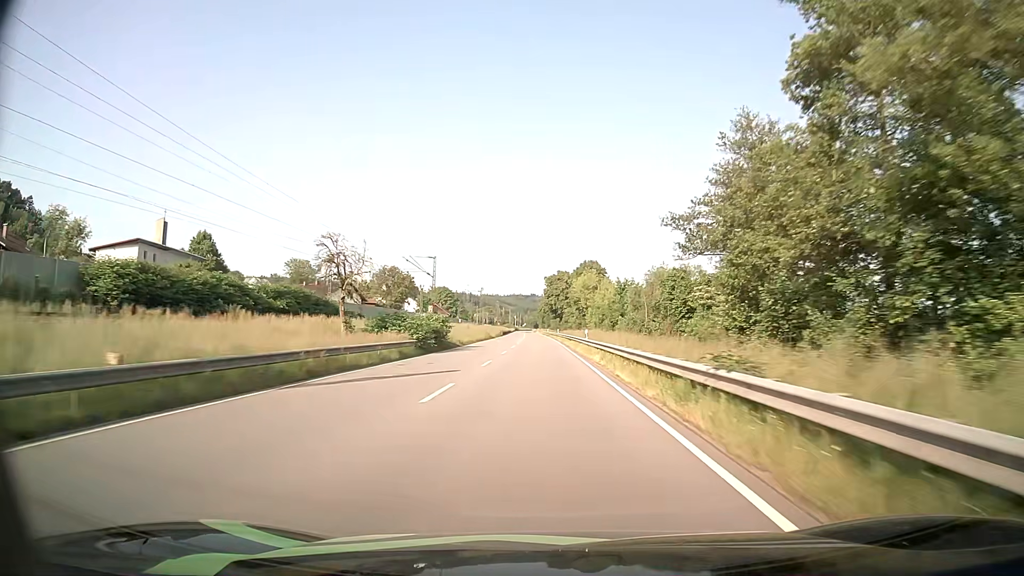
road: primary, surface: asphalt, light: Day
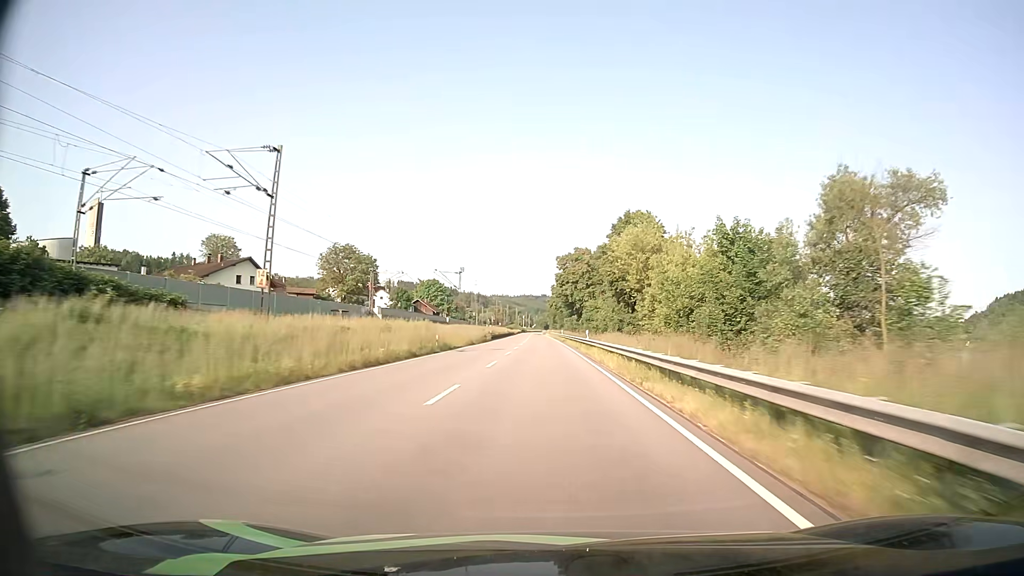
(-0.3, +48.7) m; -1°
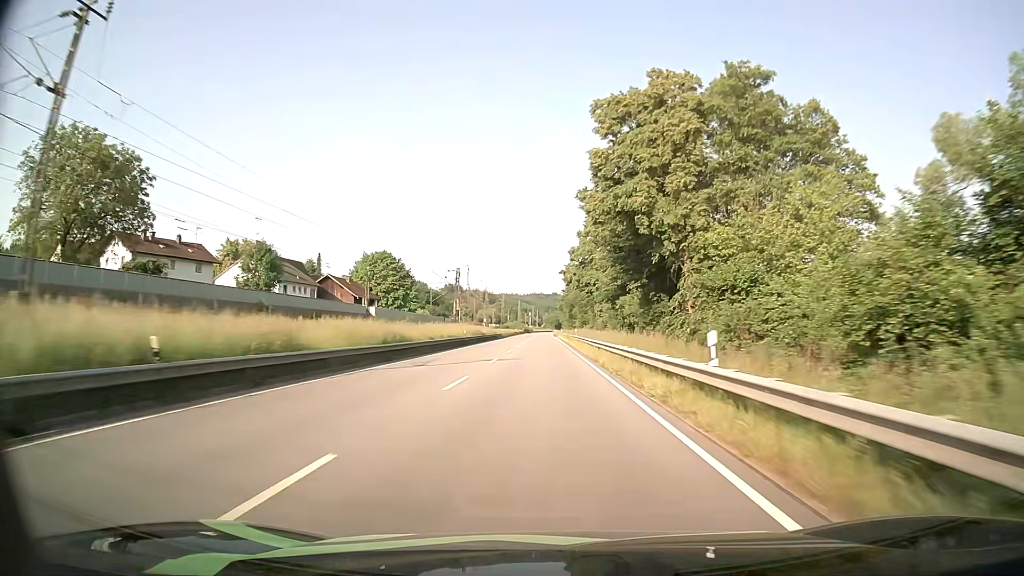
(-0.6, +81.7) m; -1°
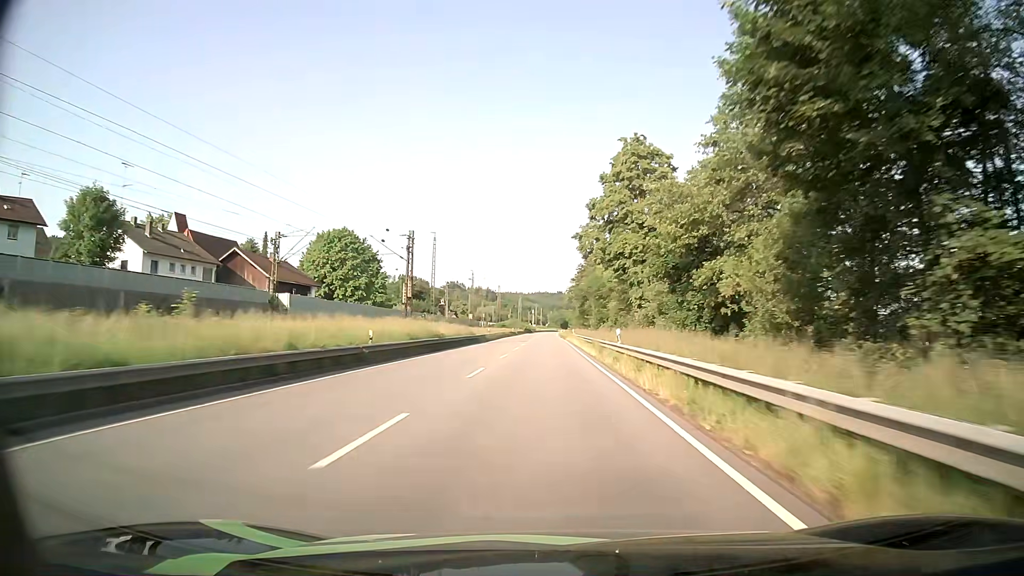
(-0.2, +32.8) m; 0°
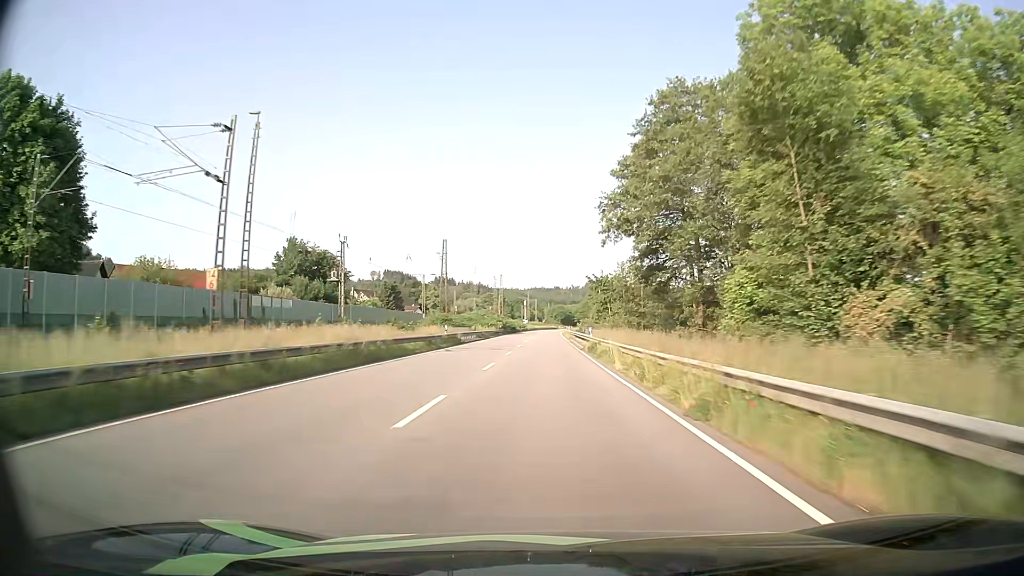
(-0.2, +81.8) m; 0°
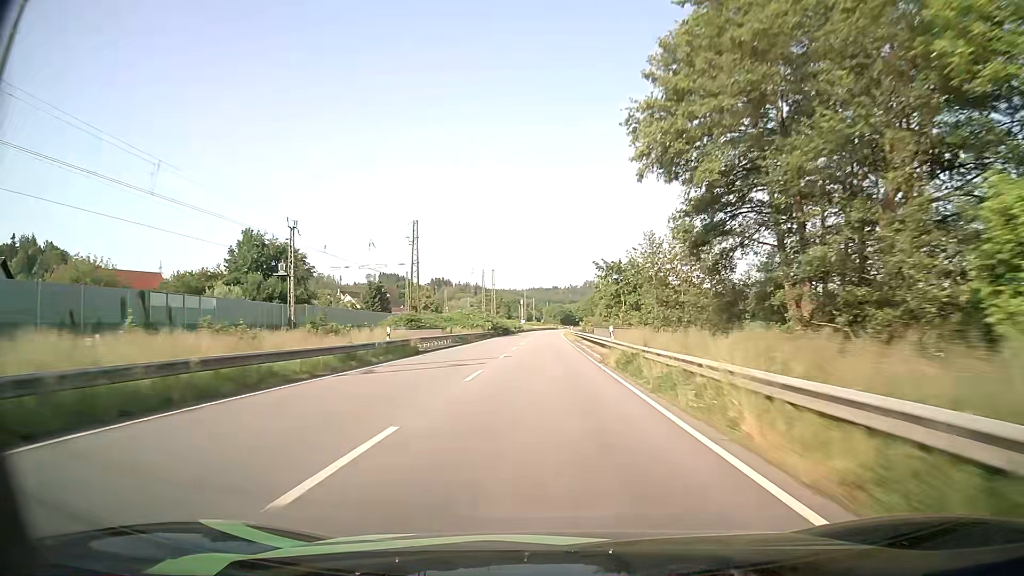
(0.0, +16.1) m; 0°
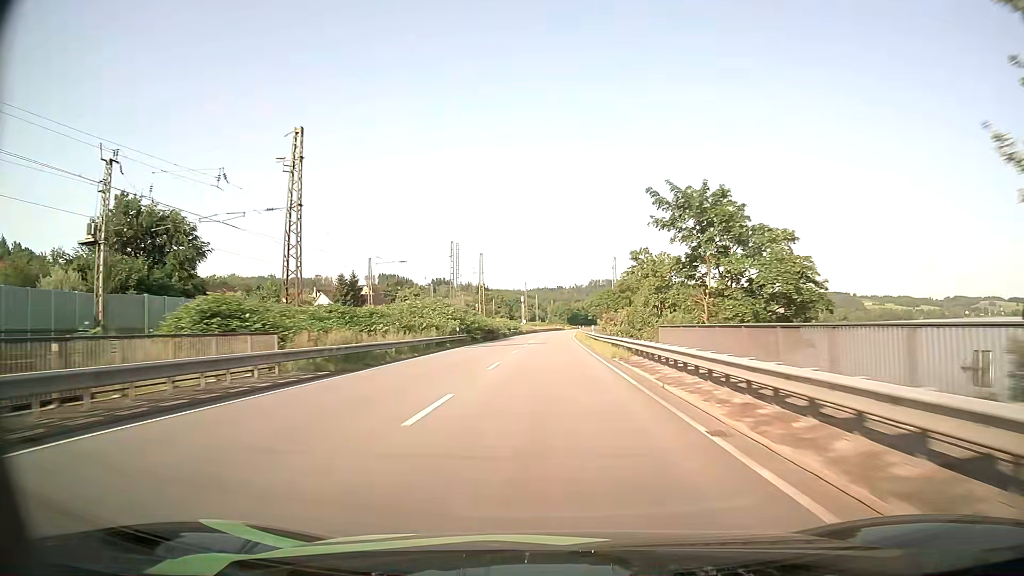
(-0.1, +31.8) m; -1°
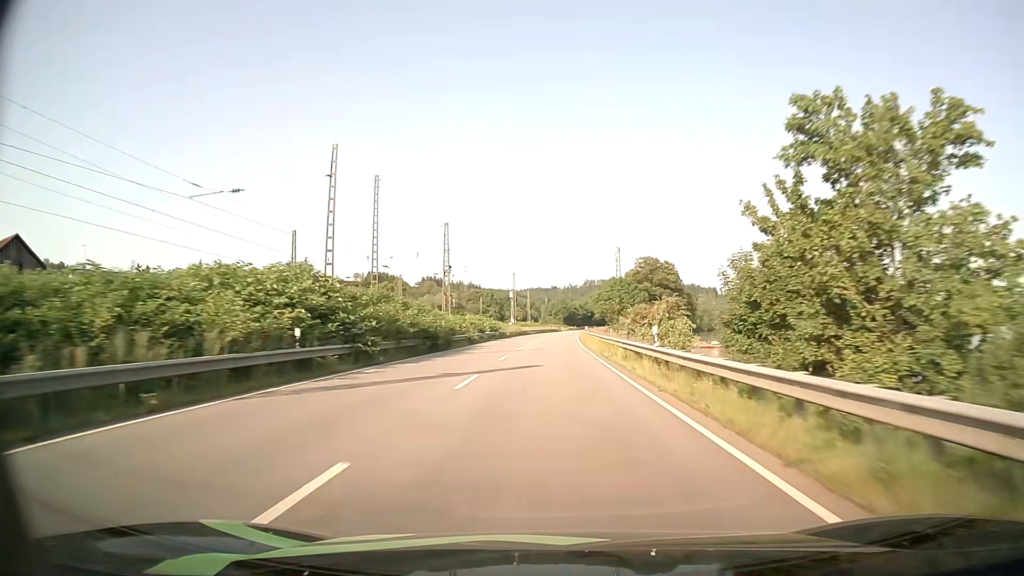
(+0.2, +30.8) m; +1°
(0, +10) (0, +20) (0, +30) (0, +40) (0, +50) (+1, +60) (+1, +70) (+1, +80) (+1, +90) (+2, +100) m
